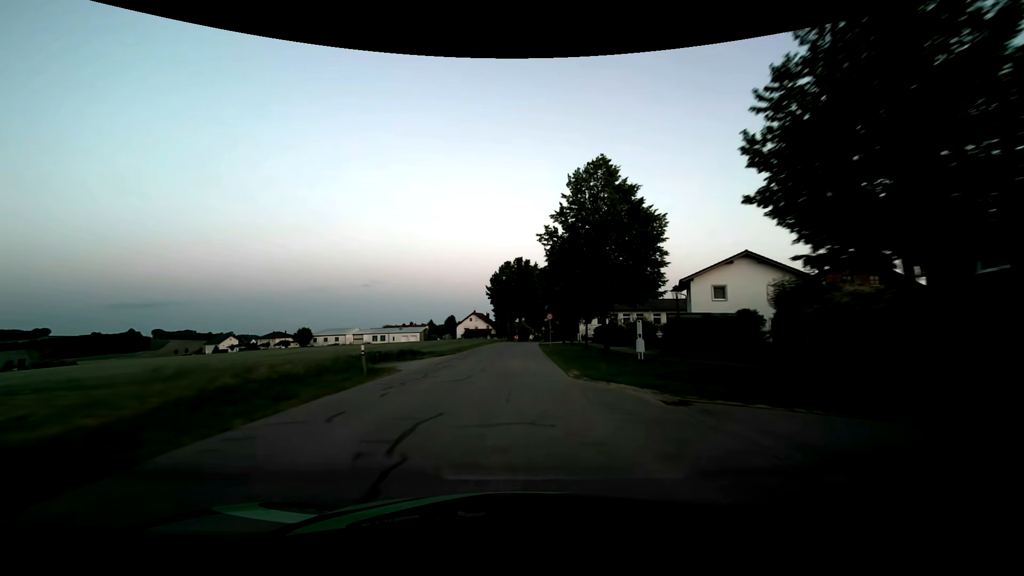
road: tertiary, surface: asphalt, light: Dusk
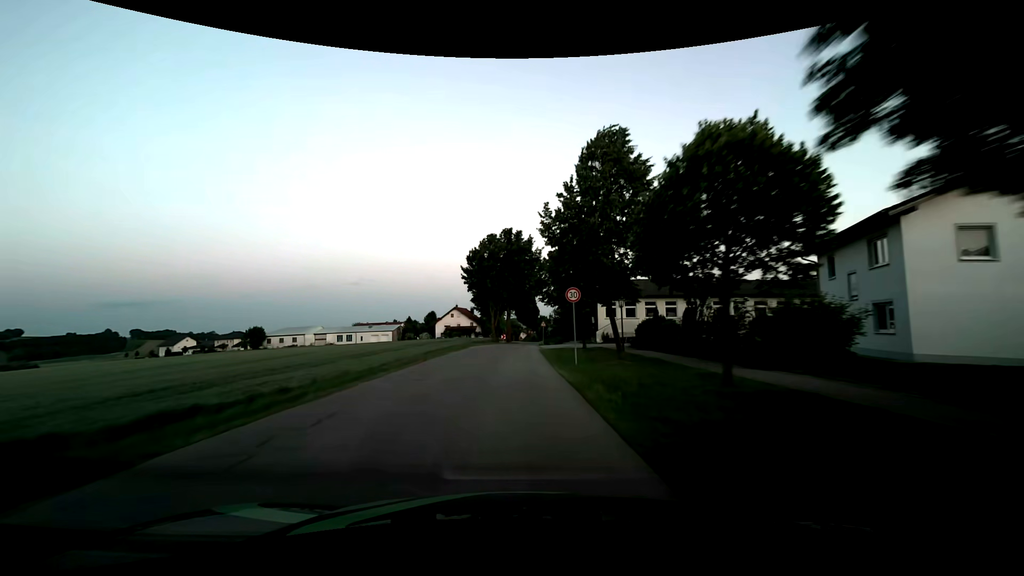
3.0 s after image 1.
(+0.3, +25.5) m; +2°
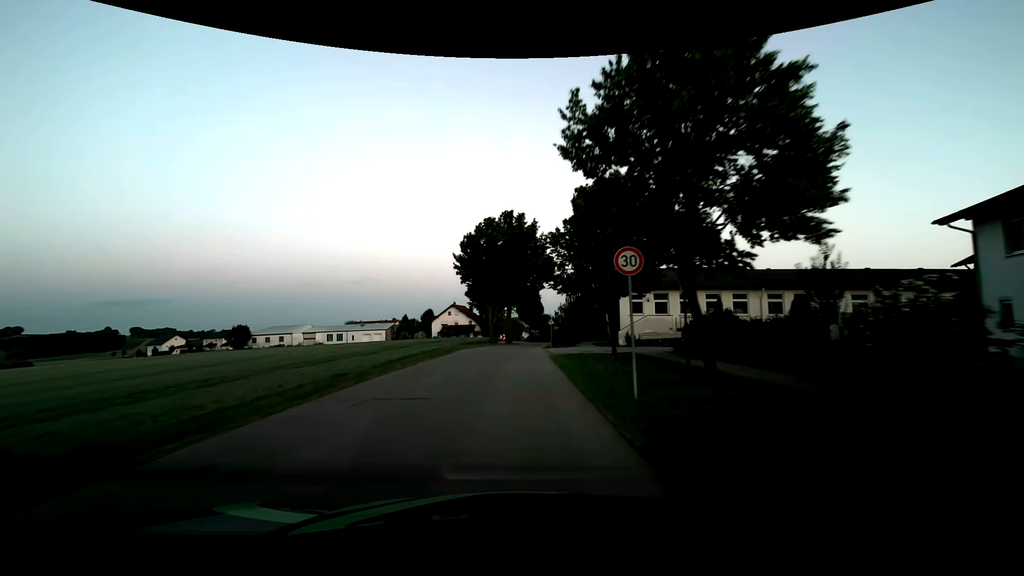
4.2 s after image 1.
(-0.1, +9.8) m; 0°
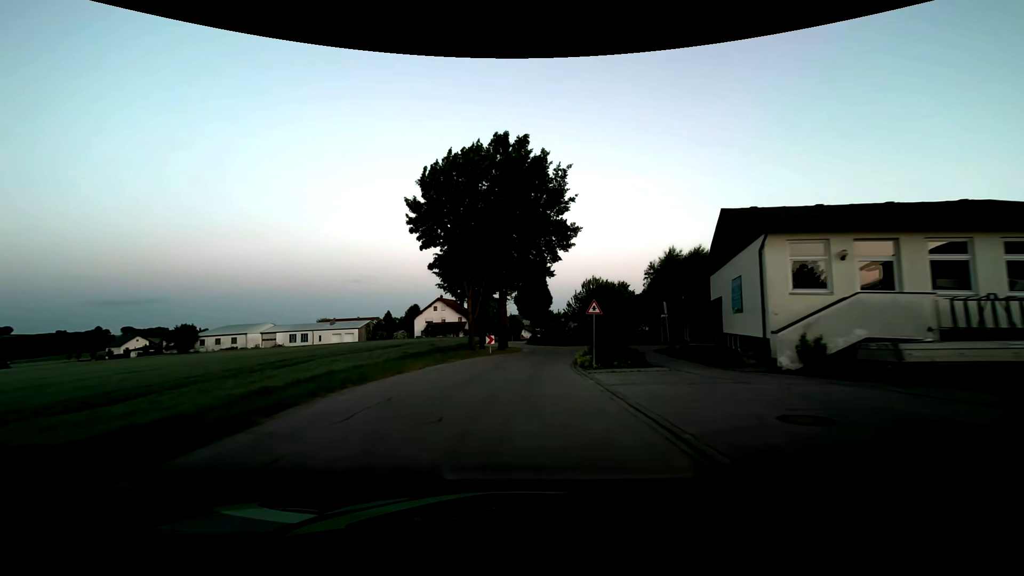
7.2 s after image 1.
(-0.3, +23.5) m; -1°
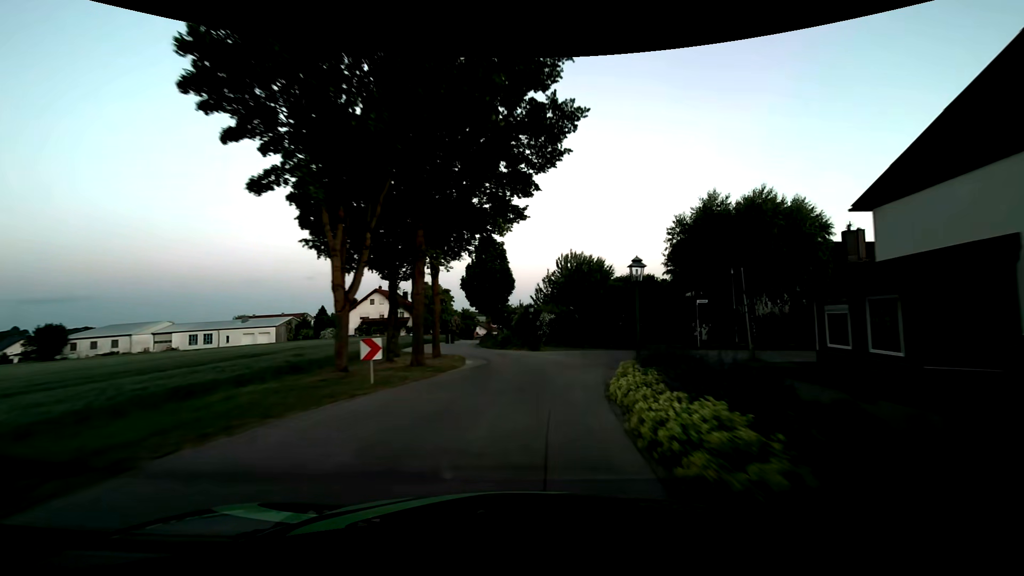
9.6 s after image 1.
(+0.7, +18.4) m; +5°
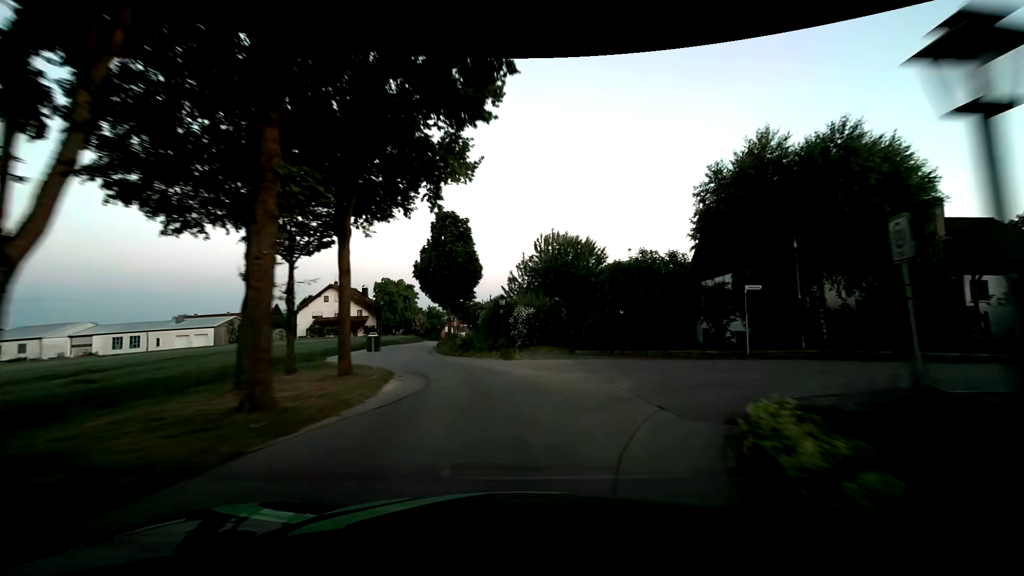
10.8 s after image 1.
(+0.2, +9.1) m; +3°
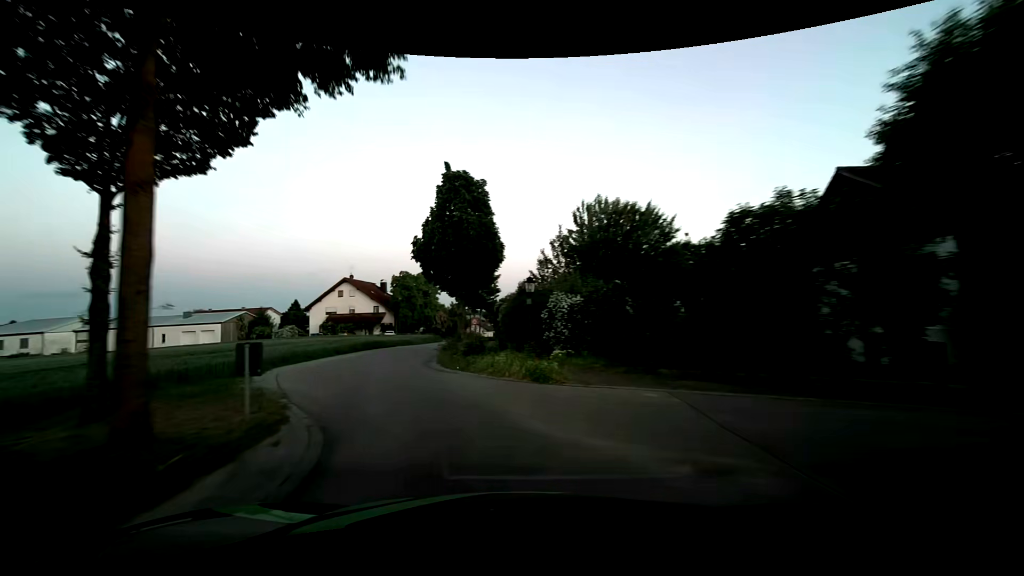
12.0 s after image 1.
(-0.1, +9.1) m; -3°
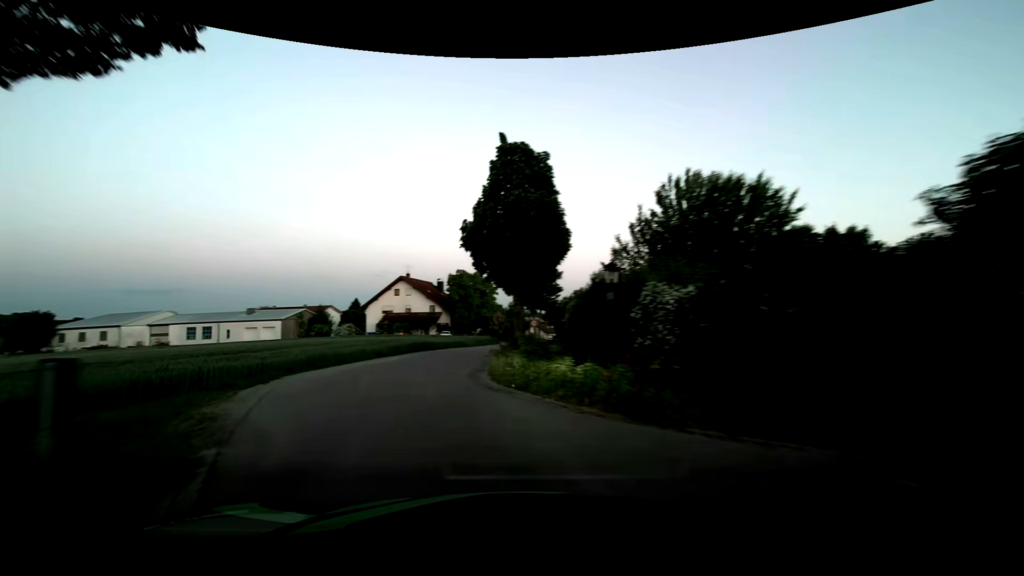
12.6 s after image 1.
(-0.2, +4.5) m; -6°
(-1, +10) (-3, +20) (-3, +30) (-2, +40) (-2, +50) (-1, +60) (0, +70) (+1, +80) (+2, +90) (+3, +99) m
